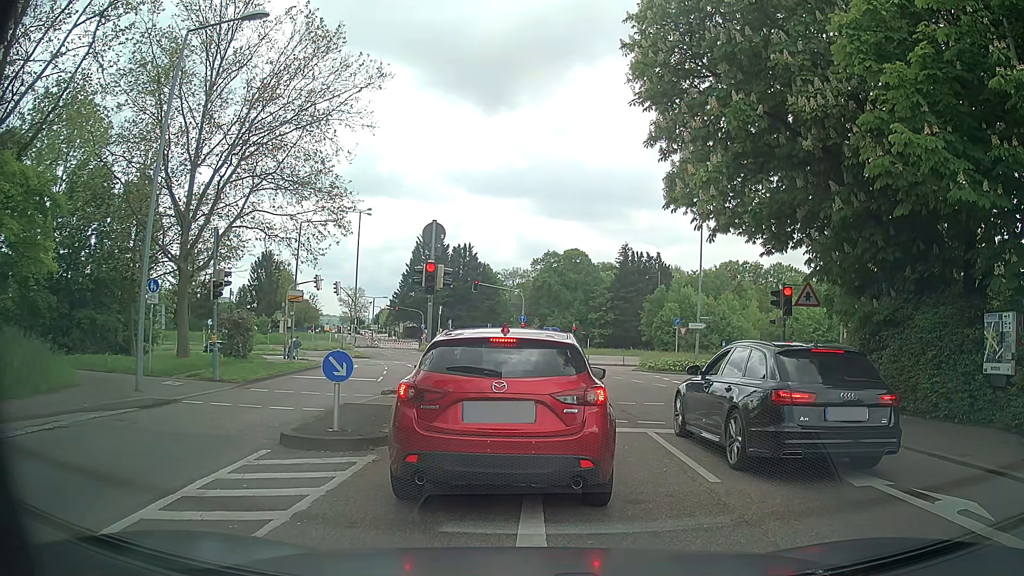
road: tertiary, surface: asphalt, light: Day
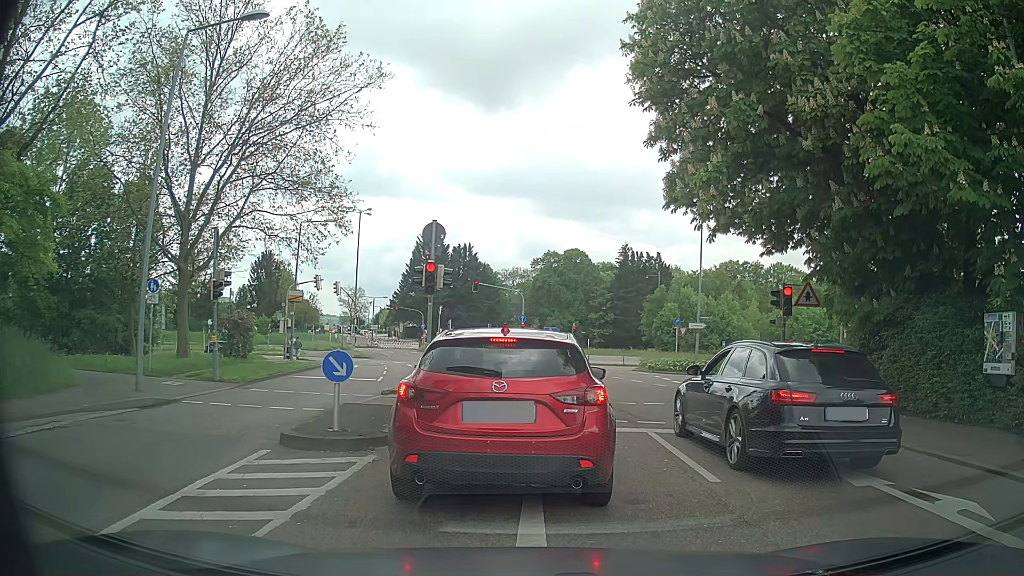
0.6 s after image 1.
(0.0, 0.0) m; 0°
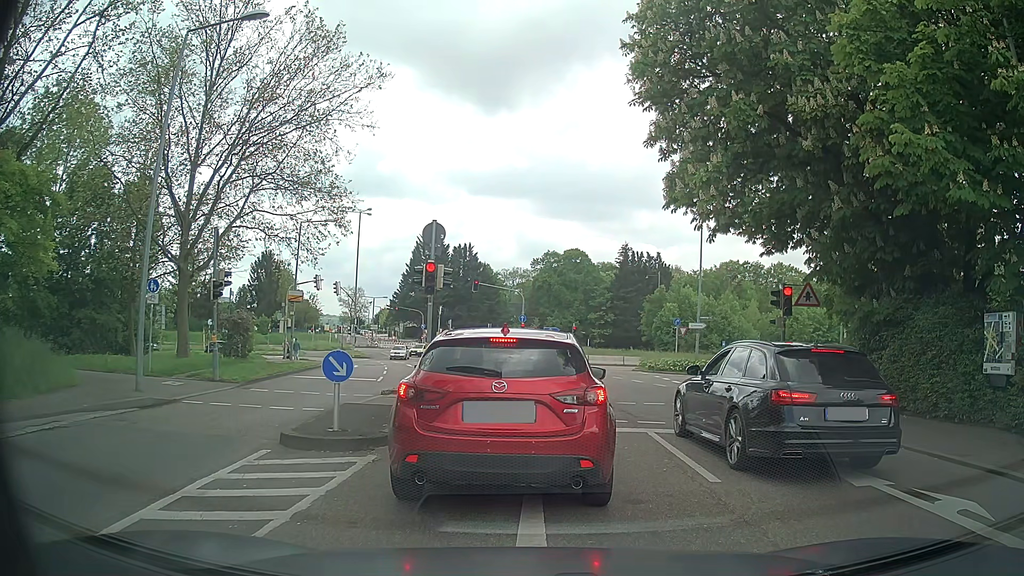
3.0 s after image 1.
(0.0, 0.0) m; 0°
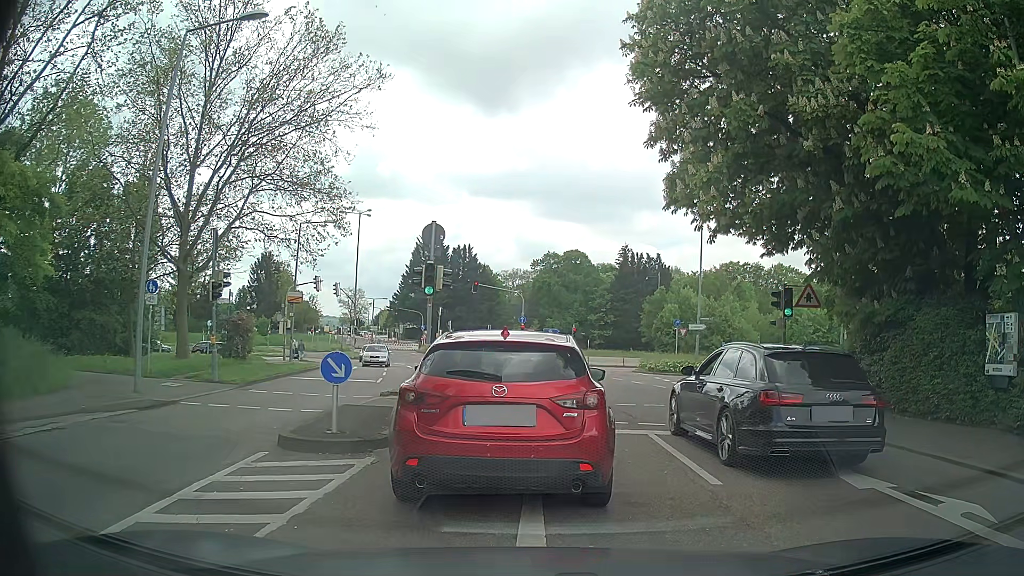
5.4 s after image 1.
(0.0, 0.0) m; 0°
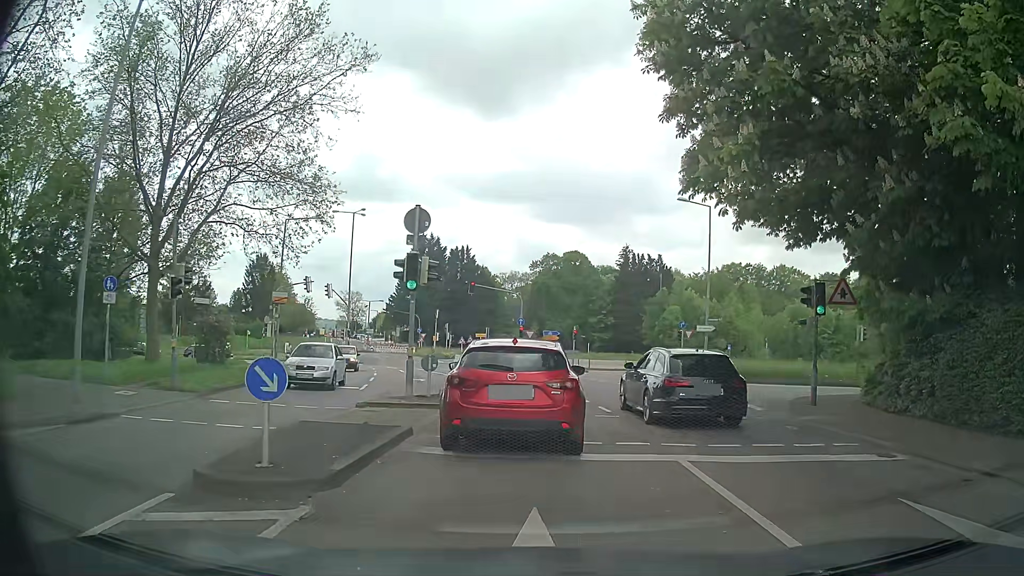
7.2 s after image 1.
(+0.1, +2.6) m; +2°
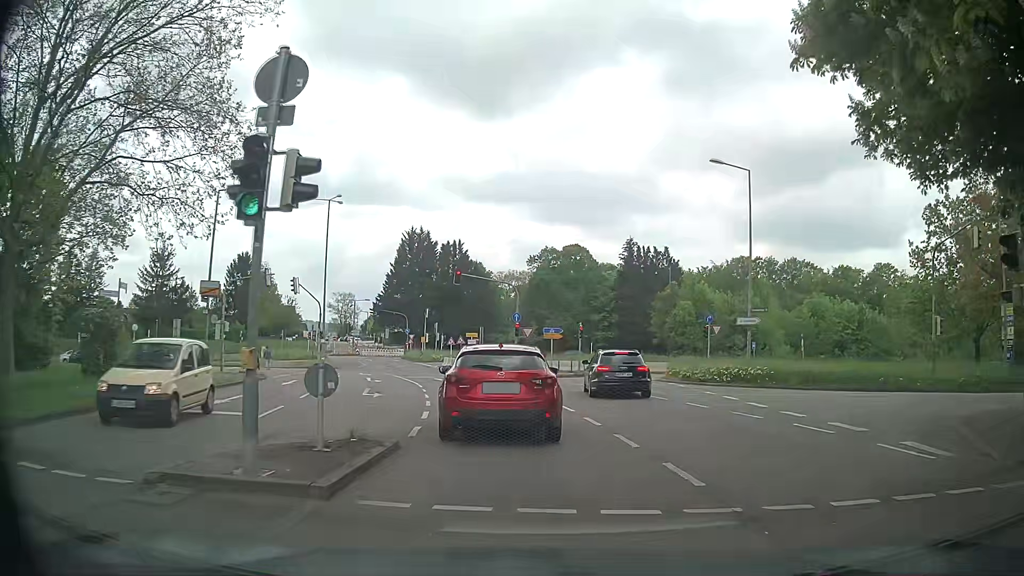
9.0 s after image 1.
(+0.1, +8.9) m; 0°
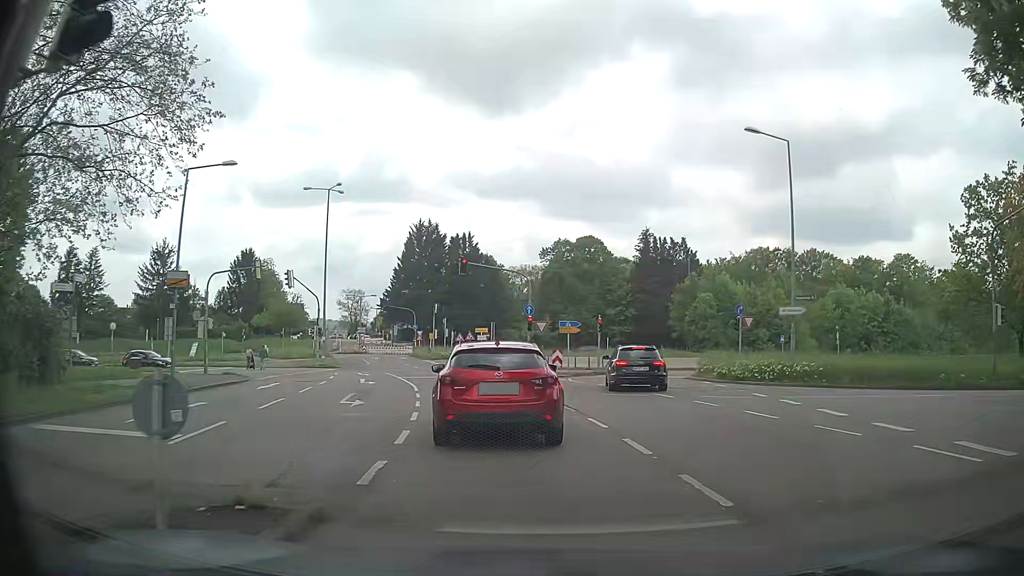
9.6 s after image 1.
(0.0, +4.0) m; -1°
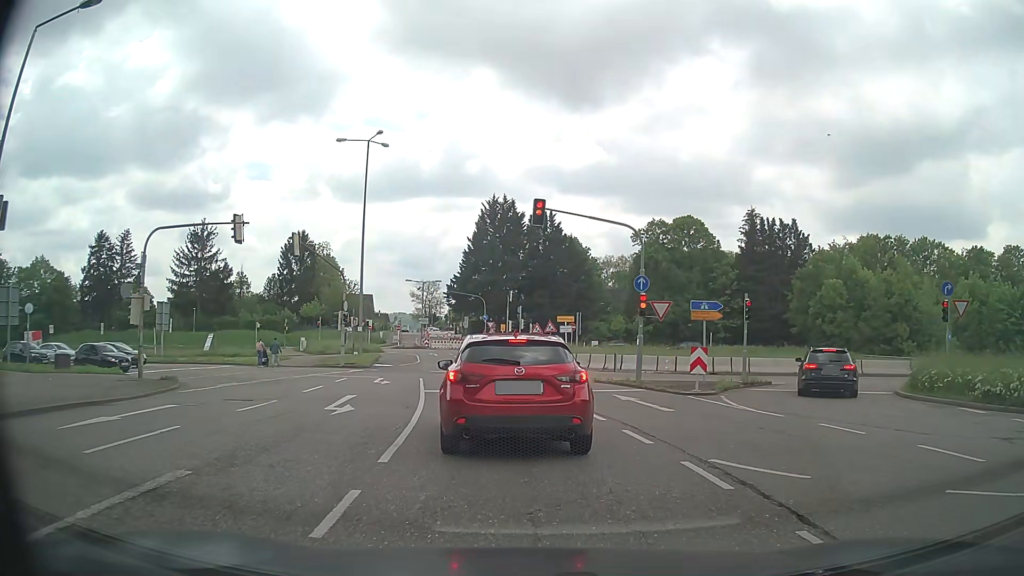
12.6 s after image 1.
(-0.8, +13.9) m; -8°
